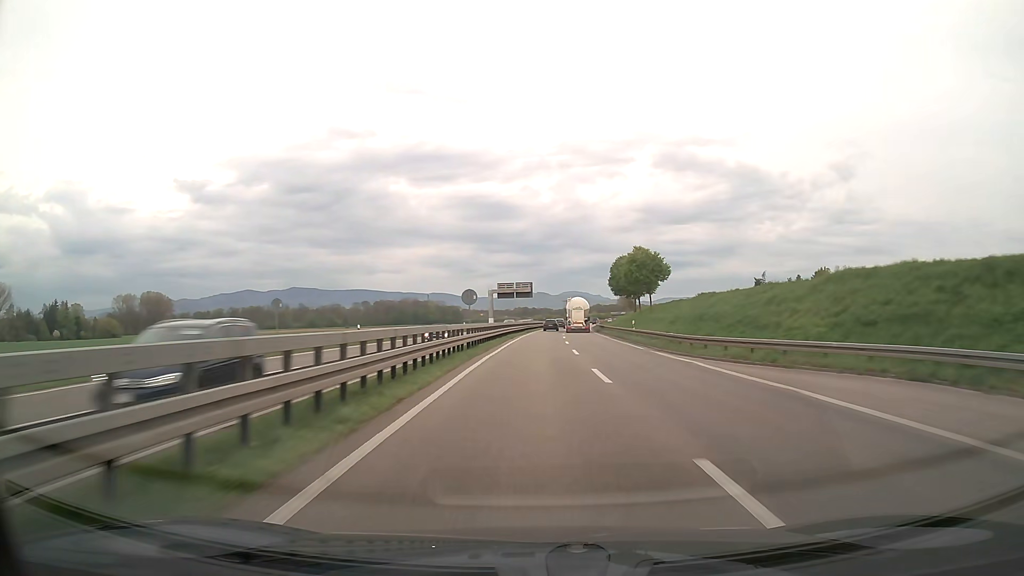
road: trunk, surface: asphalt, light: Day
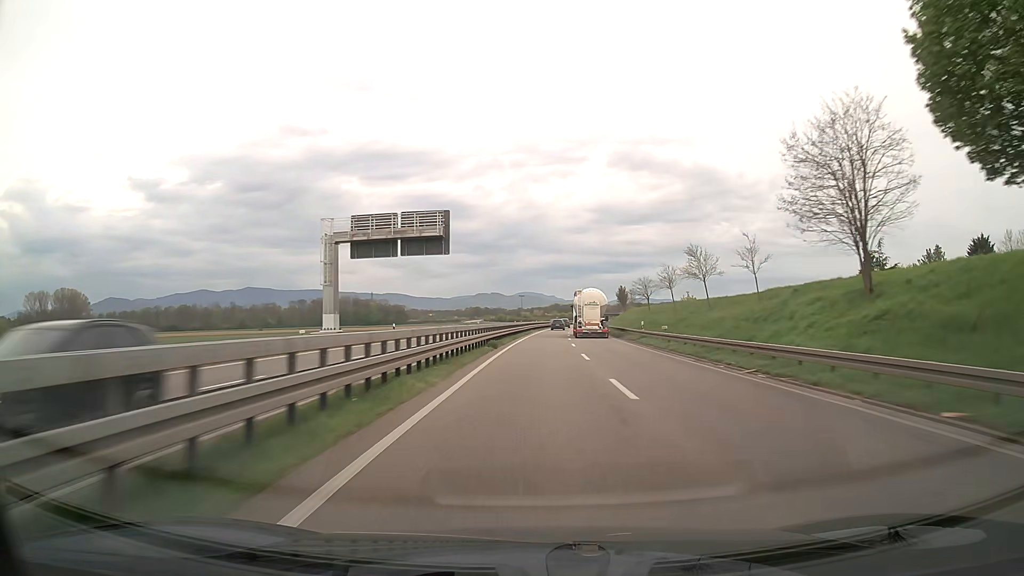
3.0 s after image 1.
(+2.7, +86.9) m; +4°
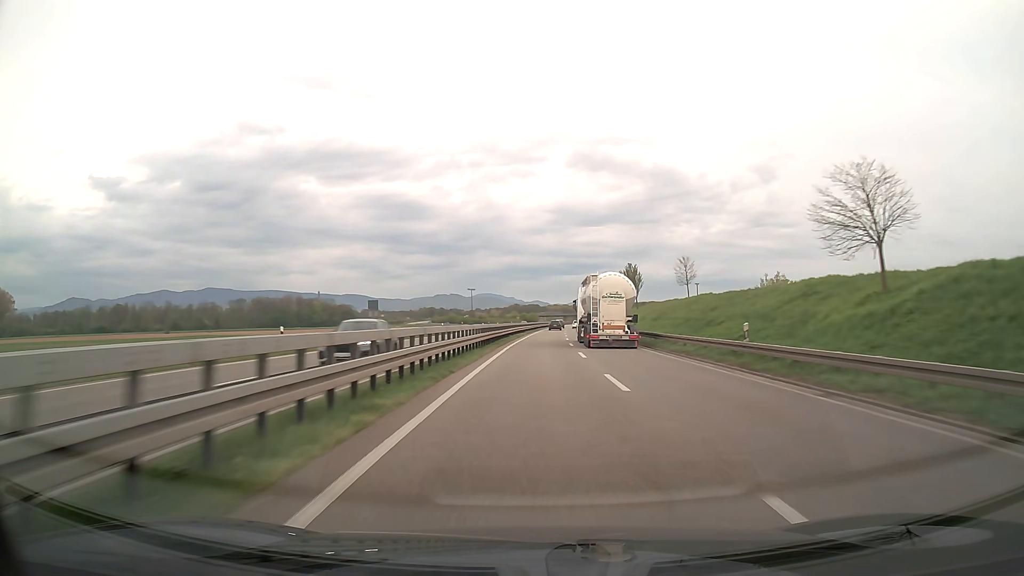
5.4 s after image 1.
(+2.3, +70.7) m; +4°
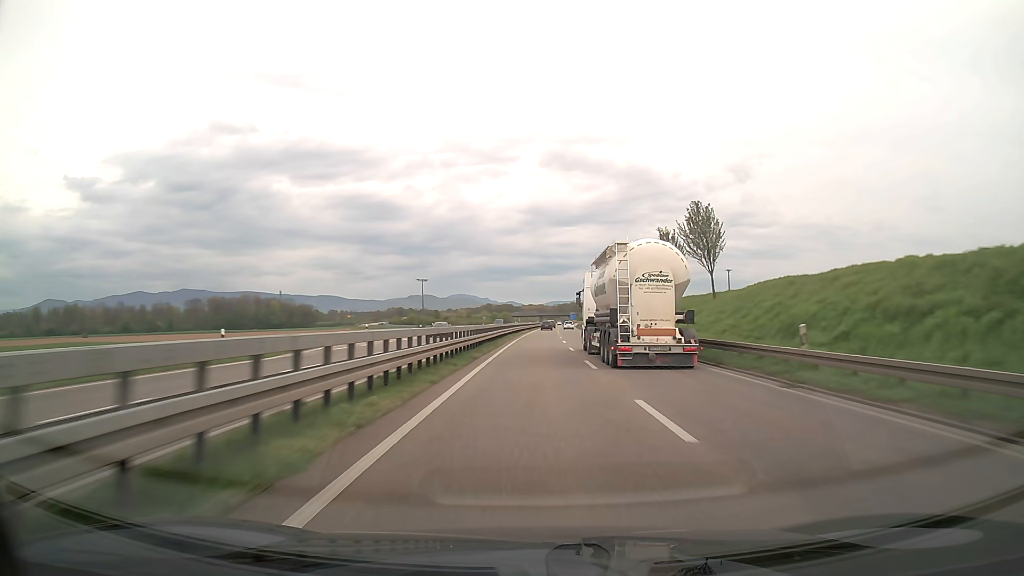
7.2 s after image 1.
(+1.1, +53.5) m; +2°
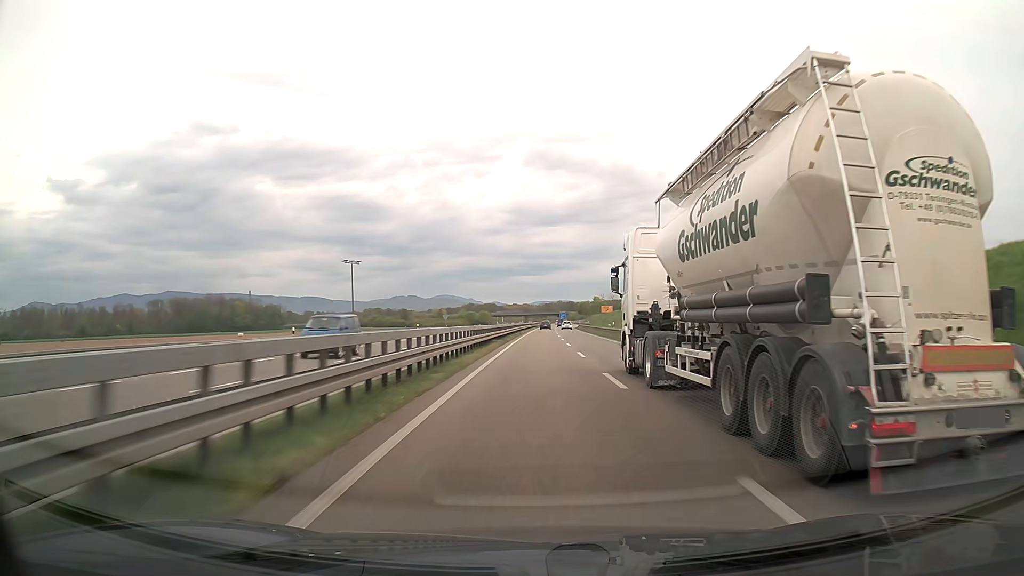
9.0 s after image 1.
(+0.7, +53.9) m; +1°
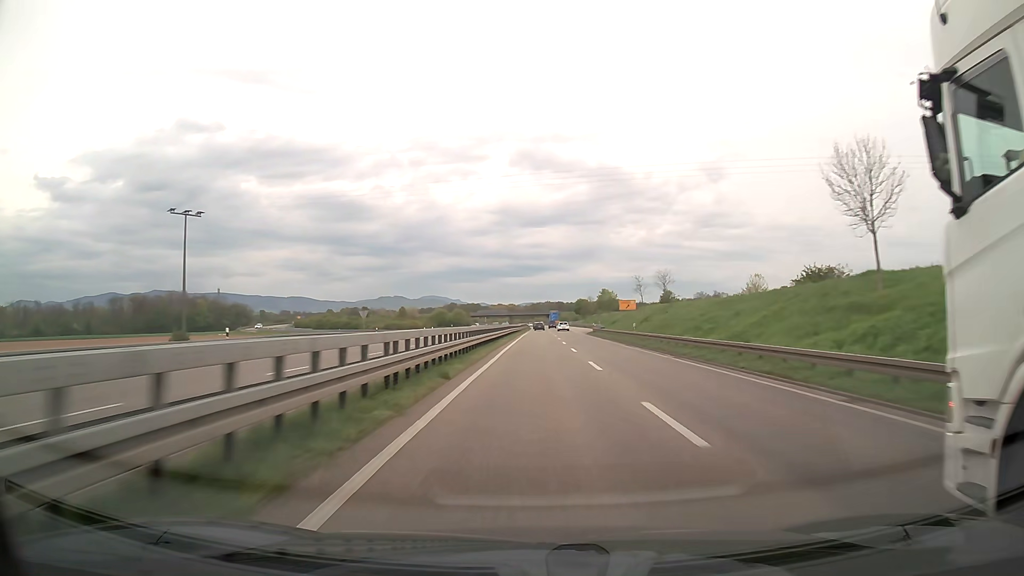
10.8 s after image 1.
(+0.5, +54.2) m; +1°
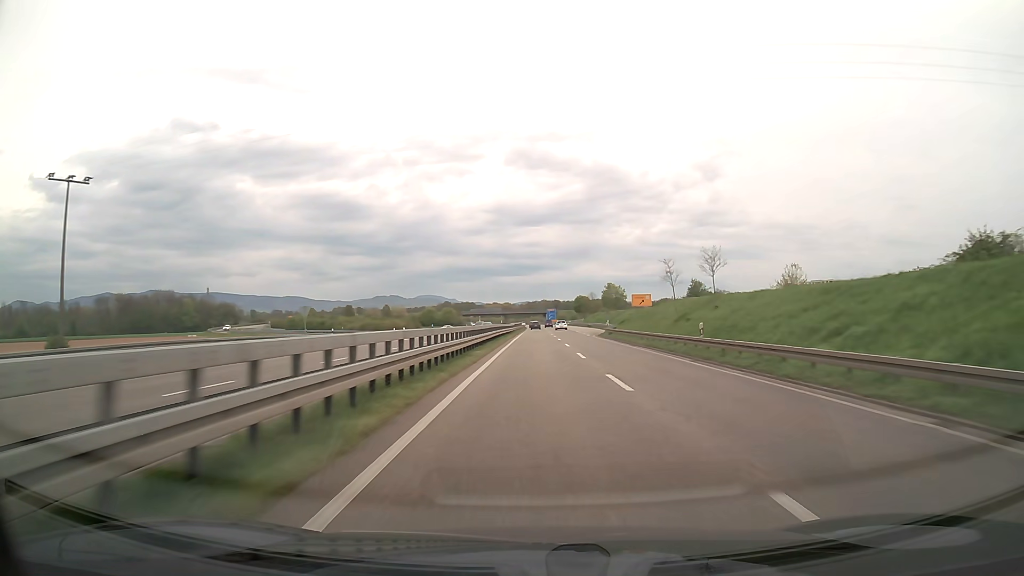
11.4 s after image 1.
(+0.1, +18.1) m; 0°
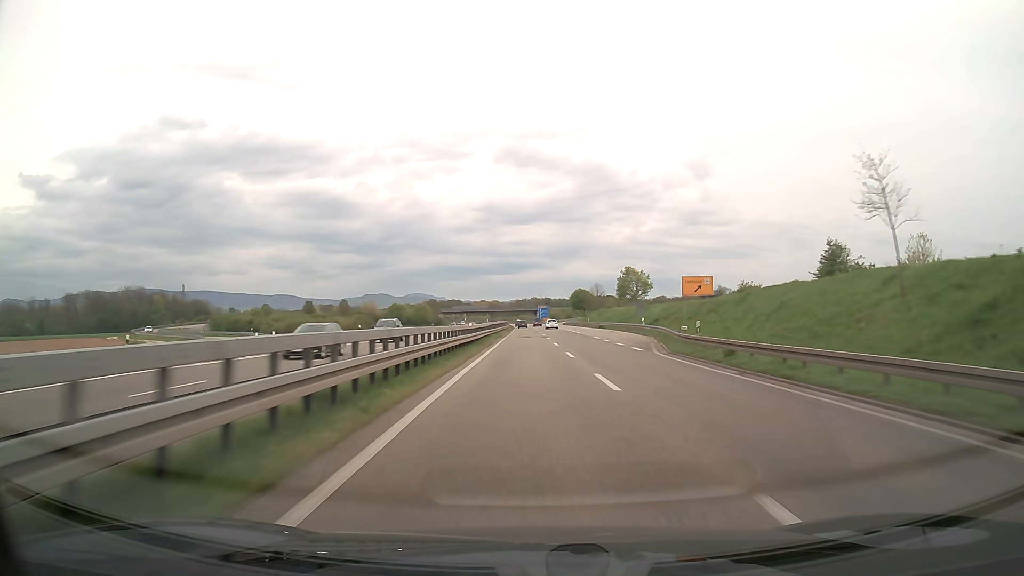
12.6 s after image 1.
(+0.2, +36.3) m; +1°
(0, +10) (0, +20) (0, +30) (0, +40) (0, +50) (+1, +60) (+1, +70) (+1, +80) (+1, +90) (+1, +100) m
